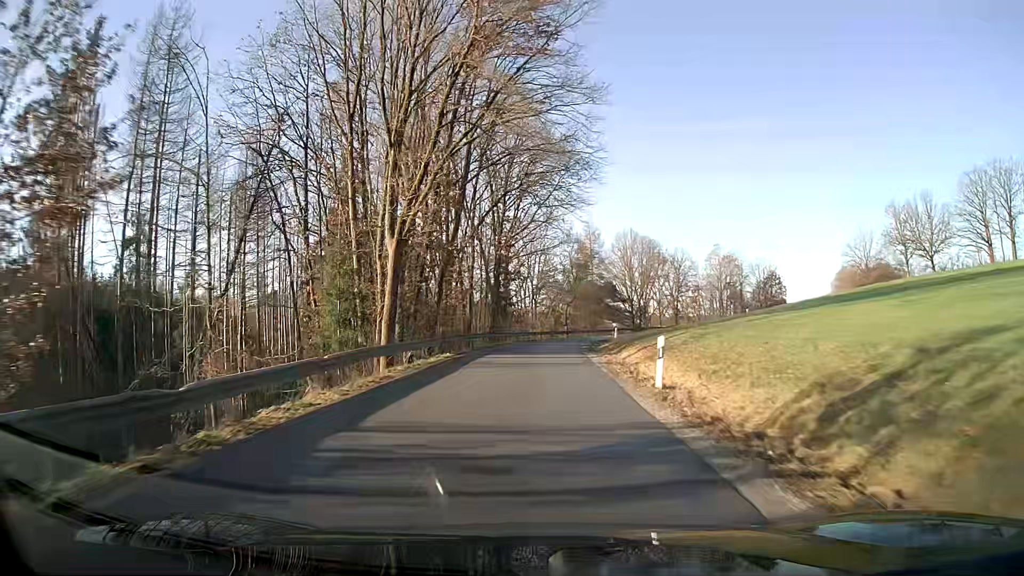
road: residential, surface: asphalt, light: Day
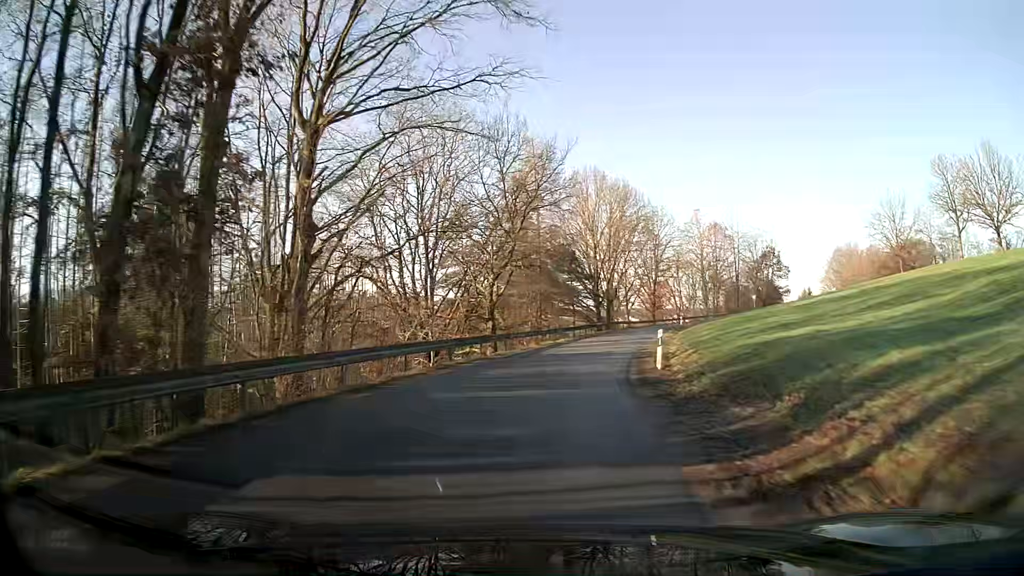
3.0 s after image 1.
(+2.0, +42.9) m; +7°
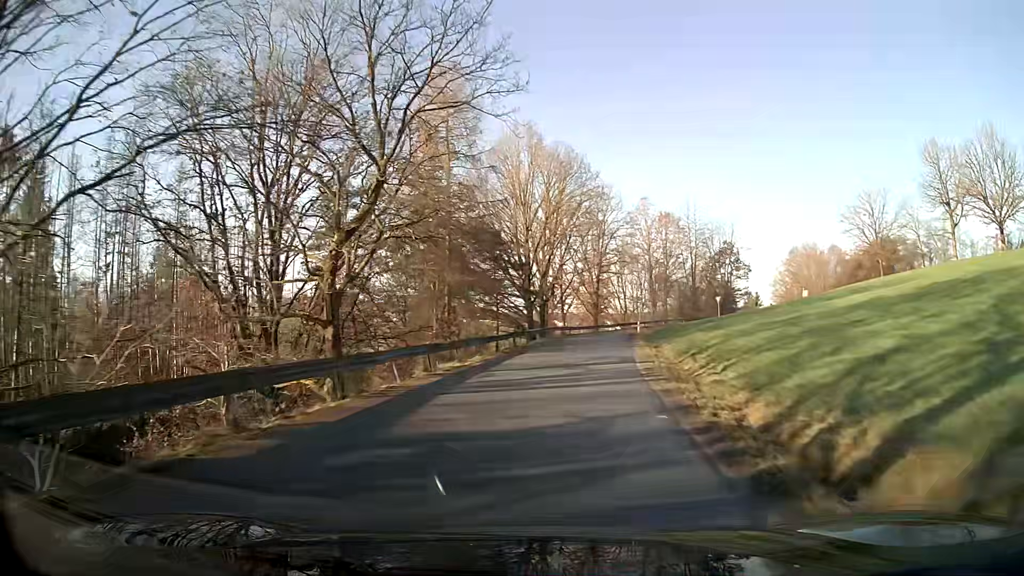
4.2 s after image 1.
(+0.9, +16.8) m; +7°
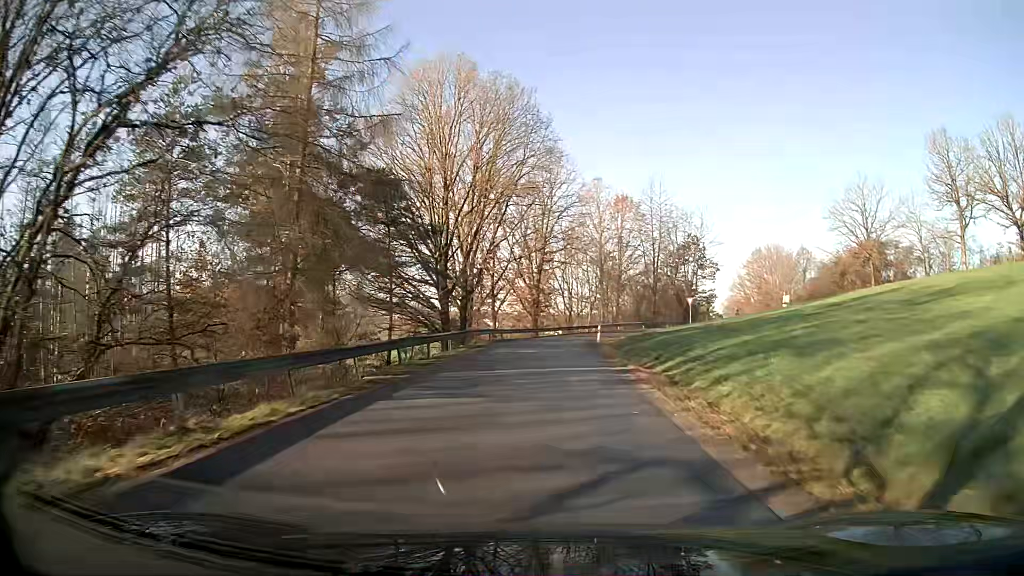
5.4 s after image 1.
(+0.7, +16.0) m; +5°
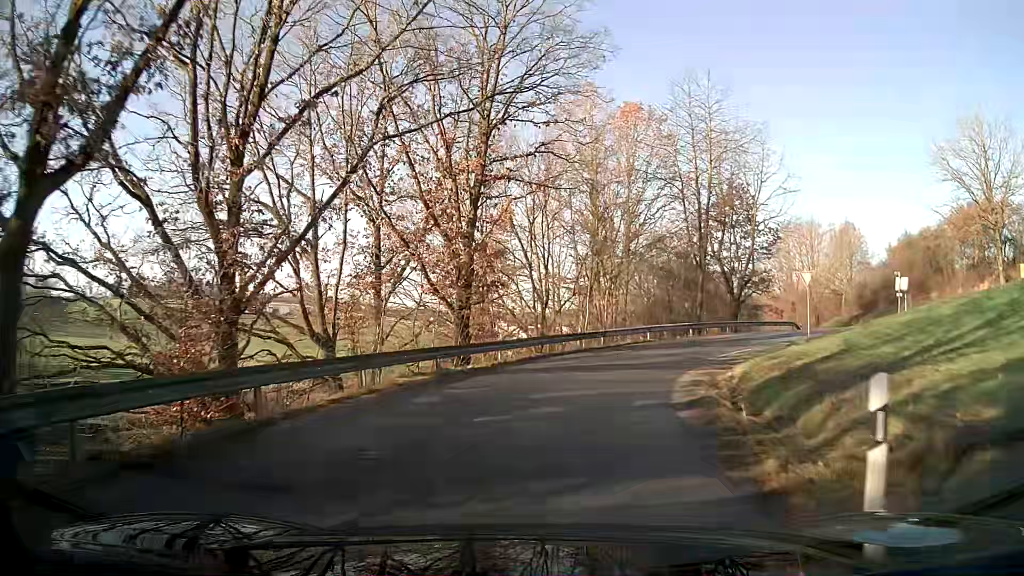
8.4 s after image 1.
(+1.0, +34.2) m; +2°
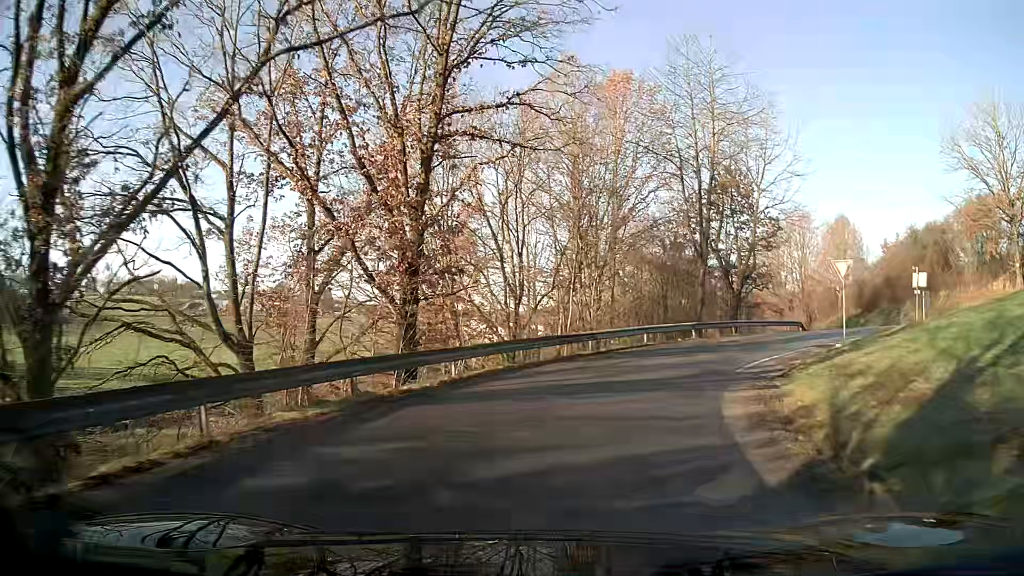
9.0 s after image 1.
(+0.1, +5.8) m; +3°
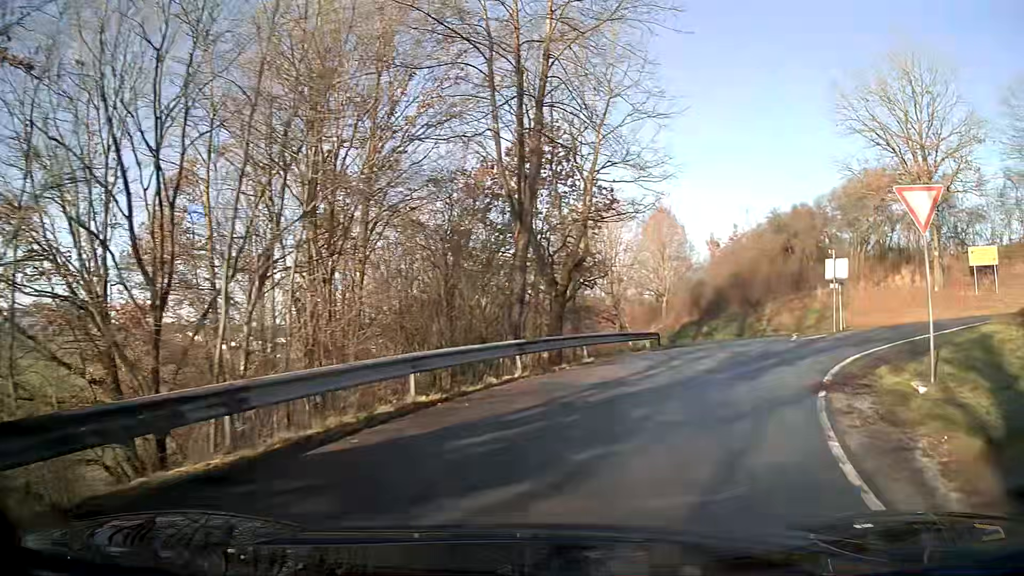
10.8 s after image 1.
(+2.4, +15.1) m; +22°
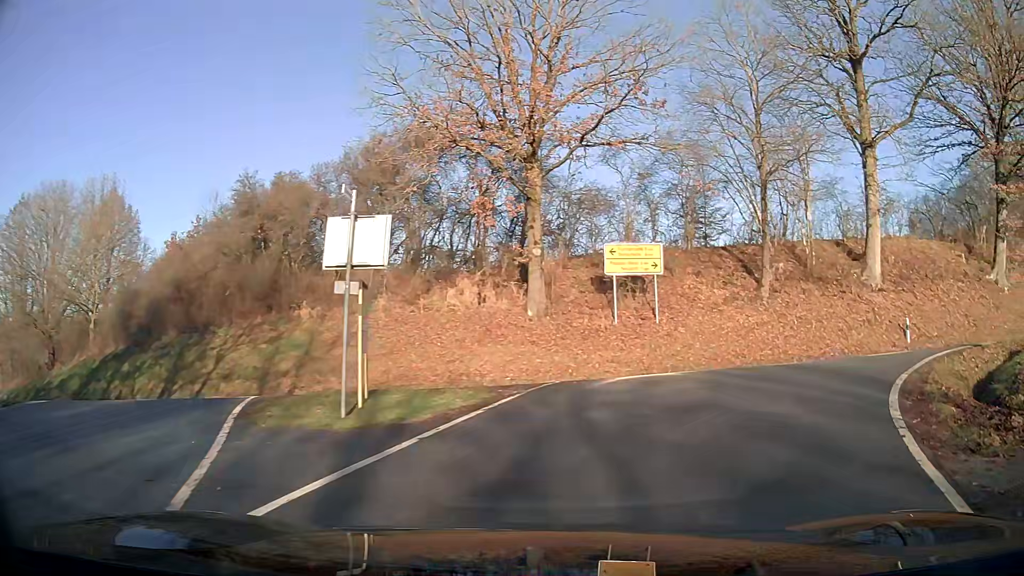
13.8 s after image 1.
(+7.1, +18.5) m; +43°
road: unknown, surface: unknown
